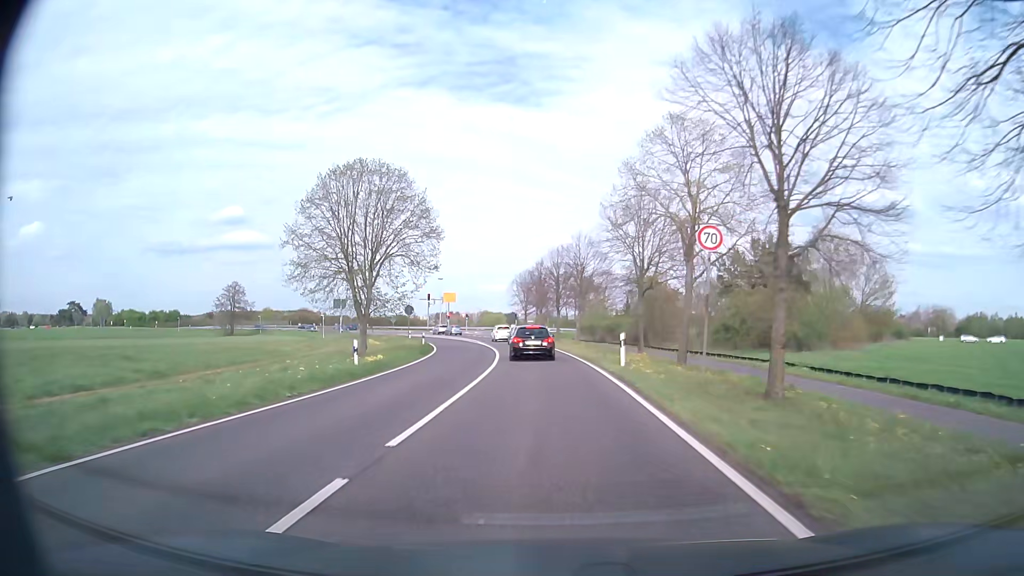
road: primary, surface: asphalt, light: Day
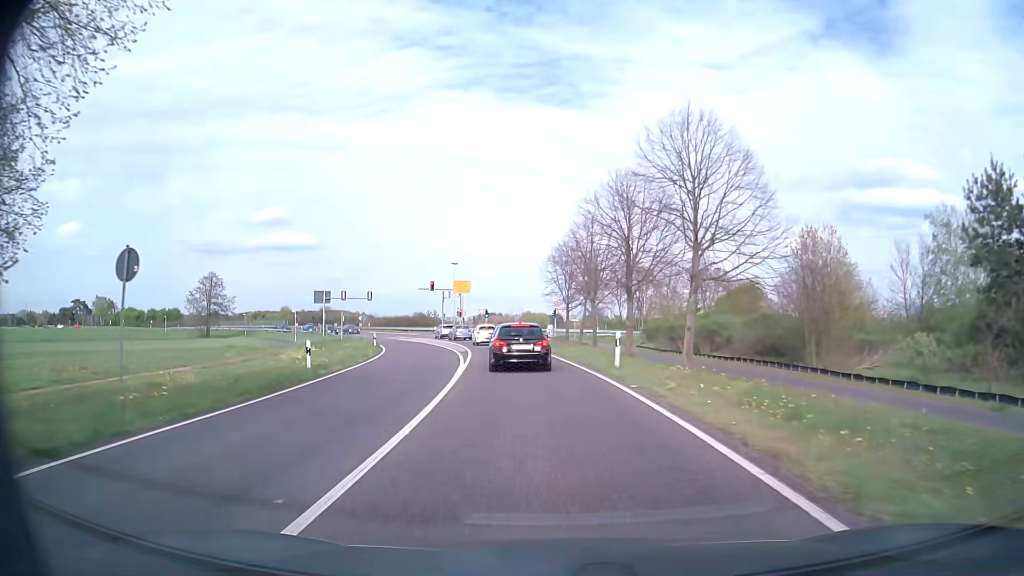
(-0.9, +31.3) m; -4°
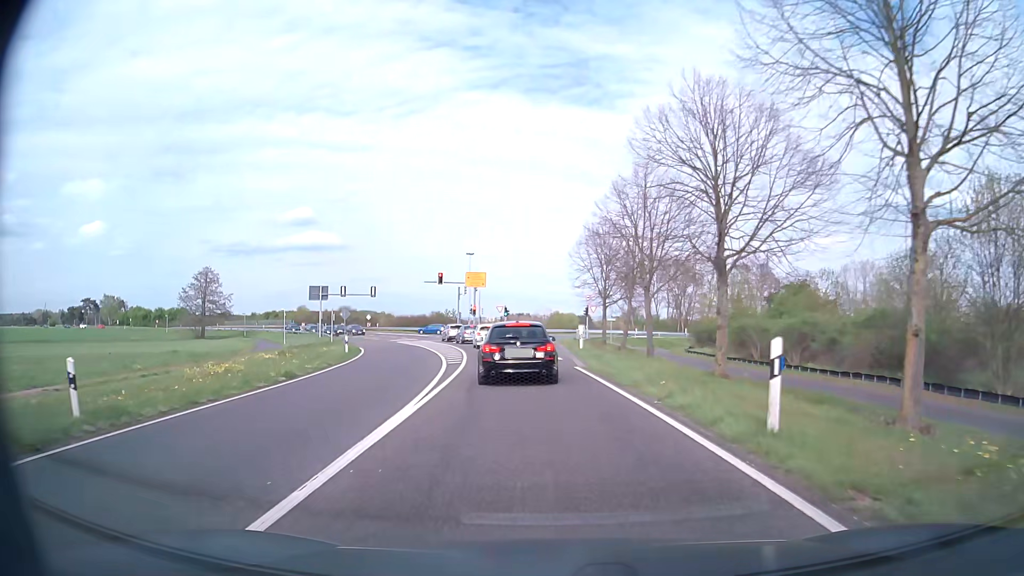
(-0.2, +12.5) m; -2°
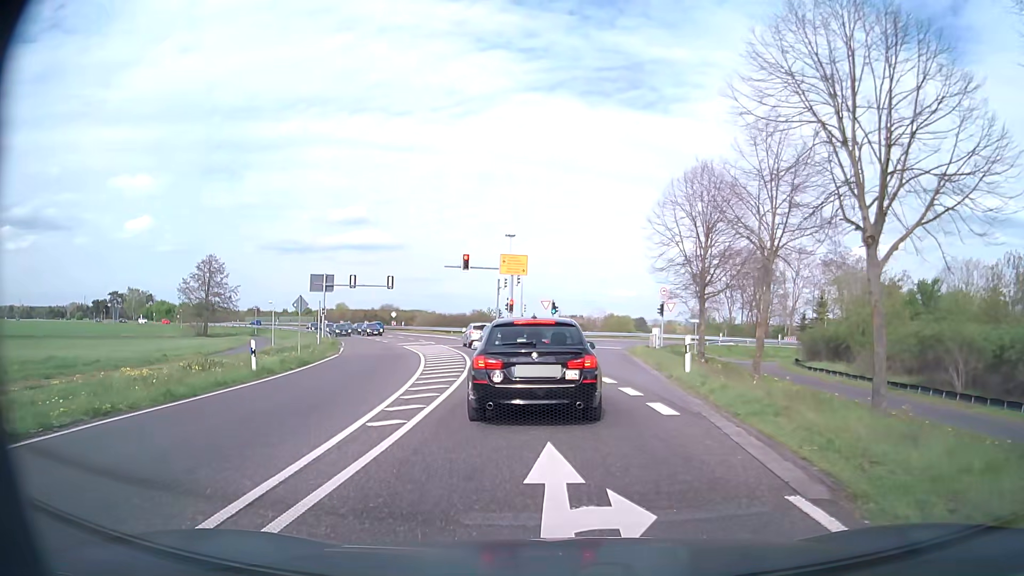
(-0.5, +16.2) m; -4°
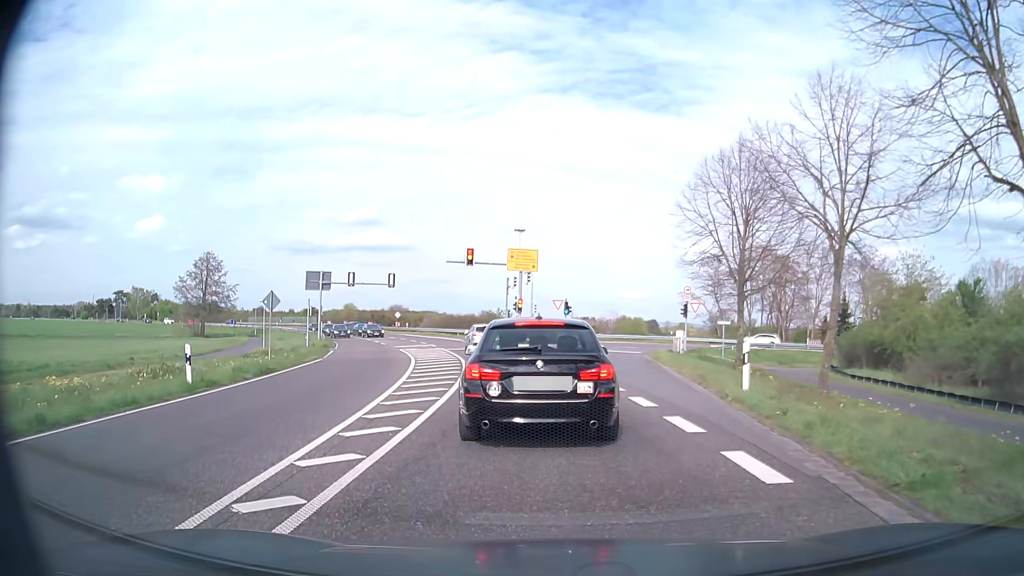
(-0.1, +4.4) m; -2°
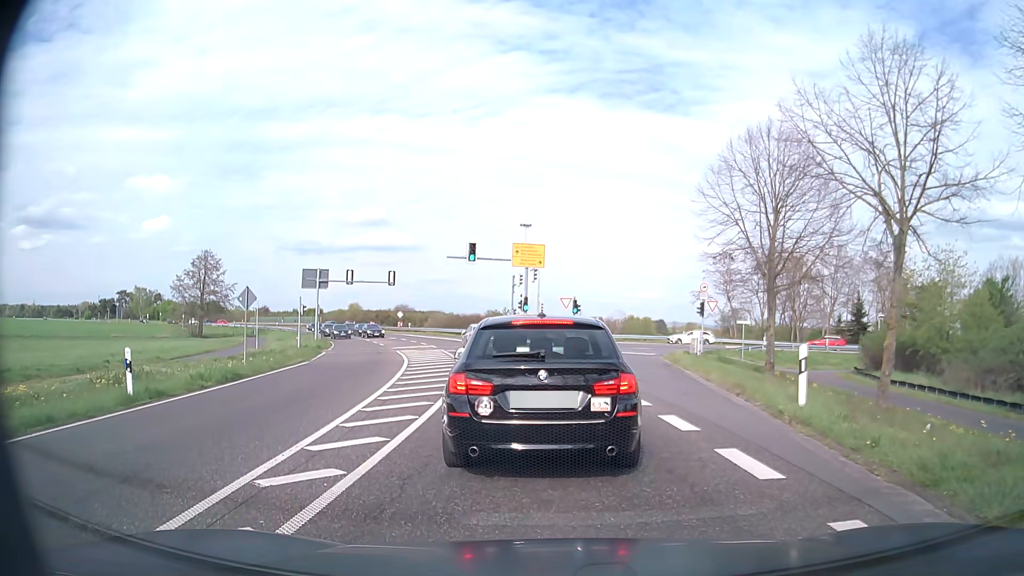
(0.0, +2.7) m; 0°
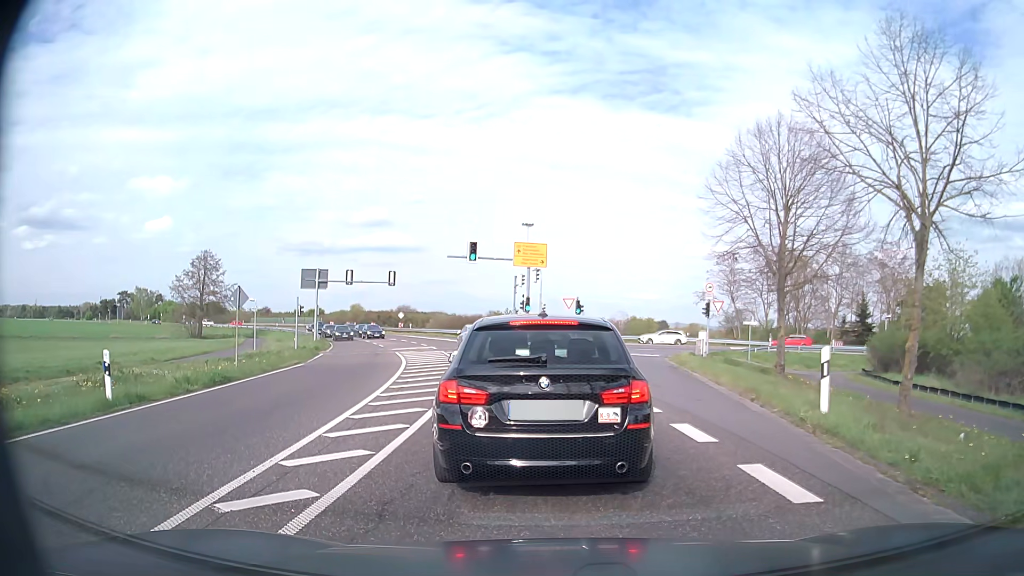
(0.0, +0.8) m; 0°
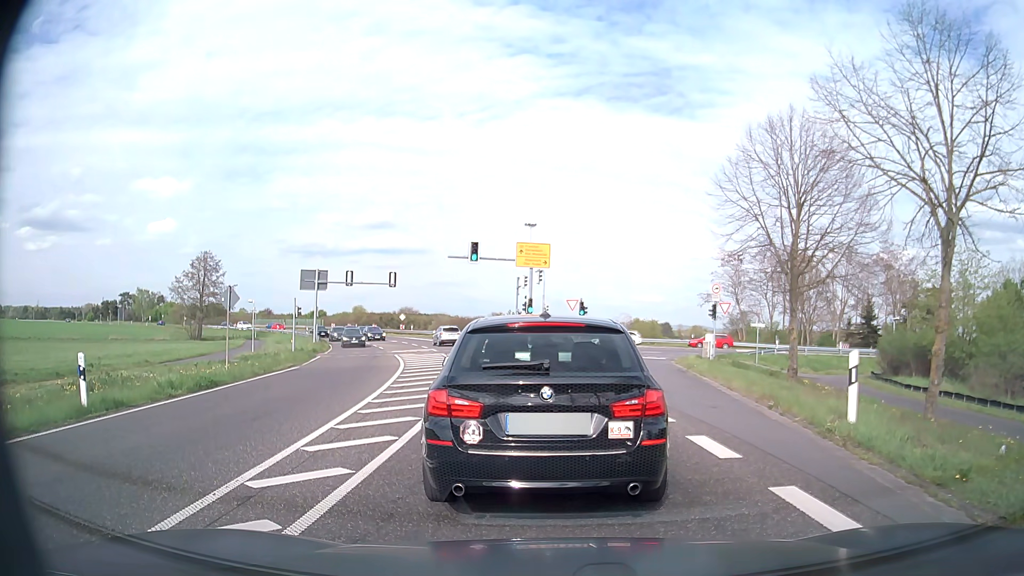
(0.0, +0.9) m; 0°
(0, +10) (-1, +20) (-2, +30) (-5, +40) (-8, +49) (-11, +59) (-15, +68) (-19, +77) (-24, +86) (-29, +94) m
